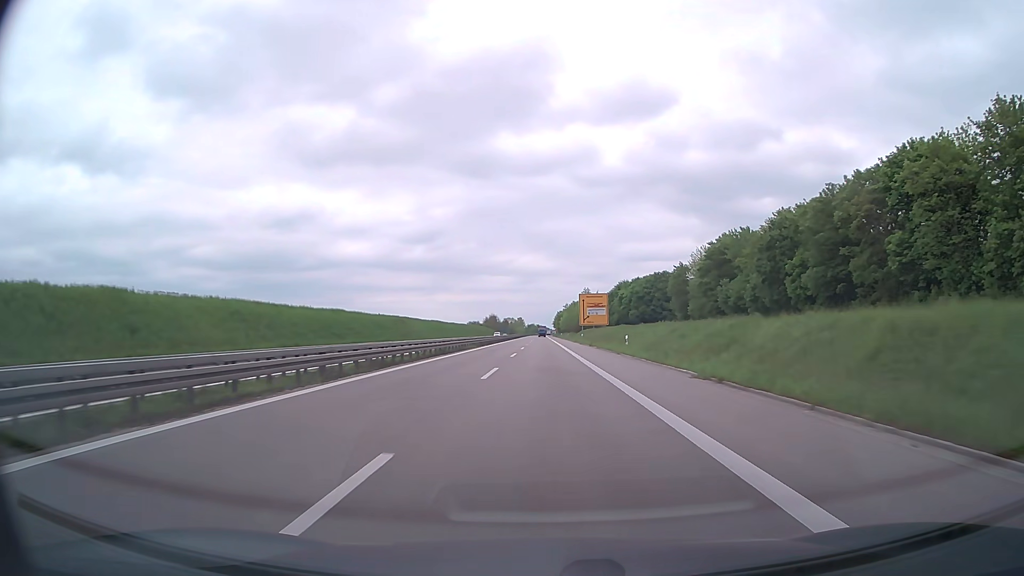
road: trunk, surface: asphalt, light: Day
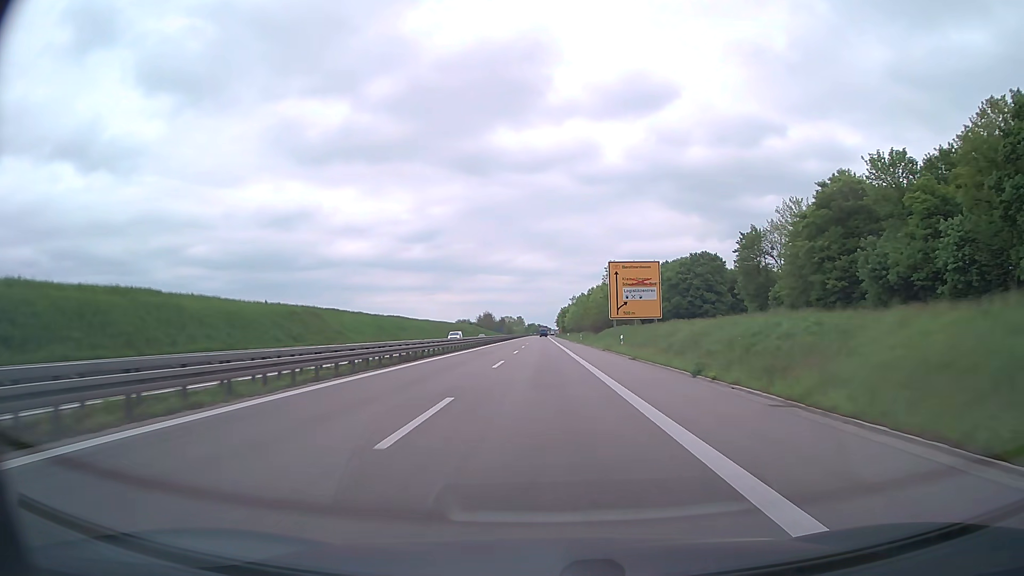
(0.0, +48.1) m; 0°
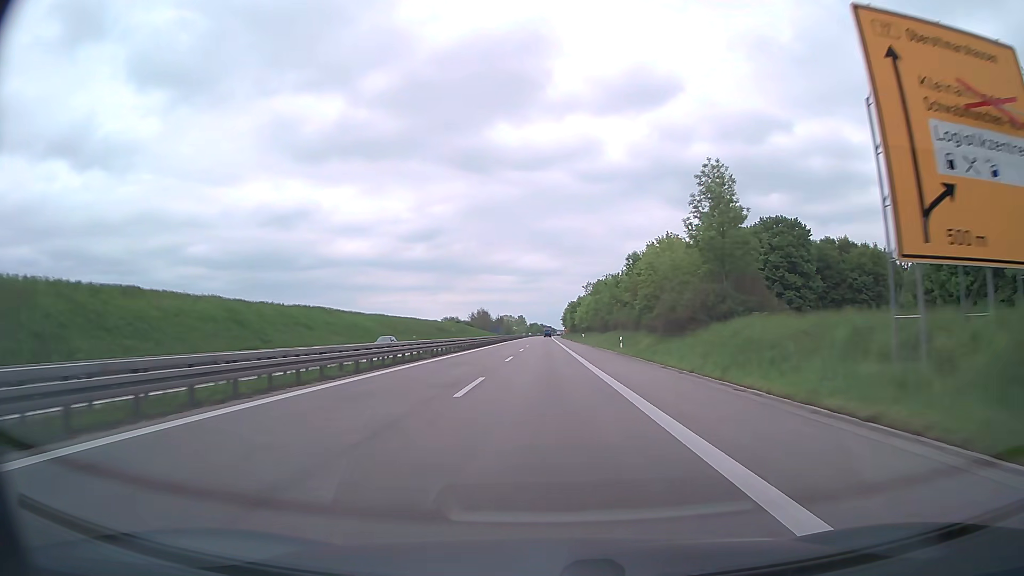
(-0.2, +48.0) m; 0°
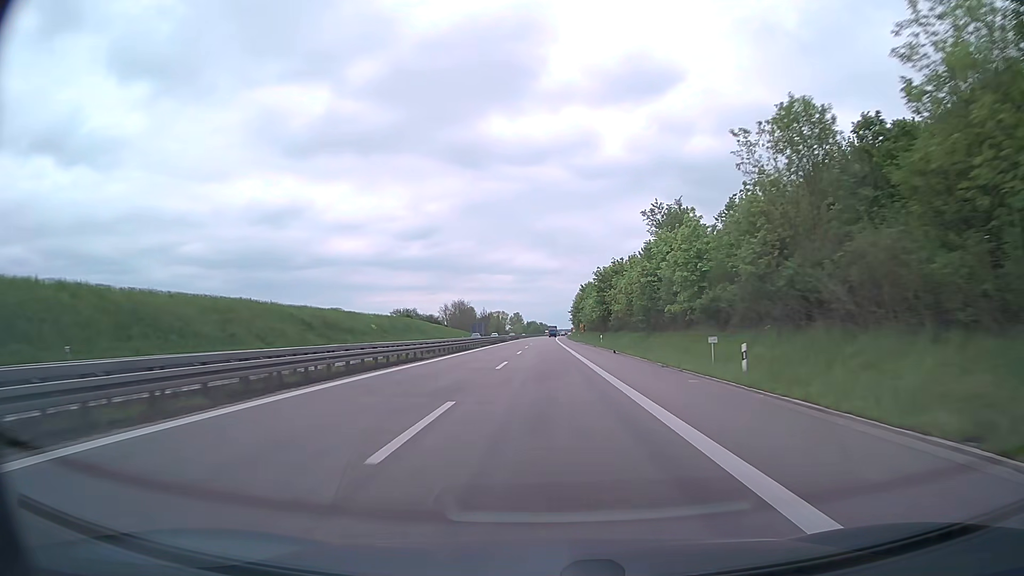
(-0.1, +79.9) m; 0°
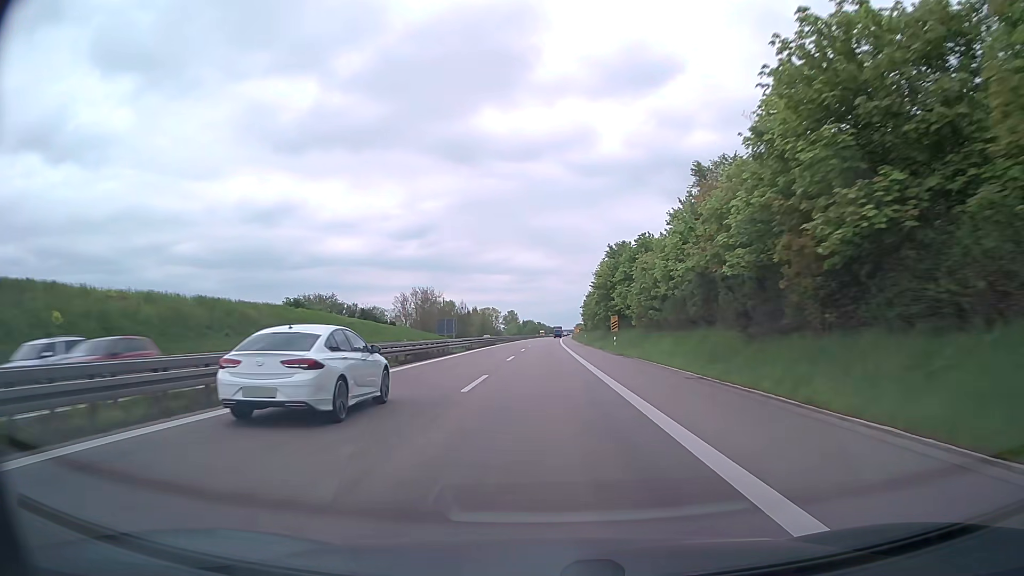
(+0.3, +63.9) m; 0°
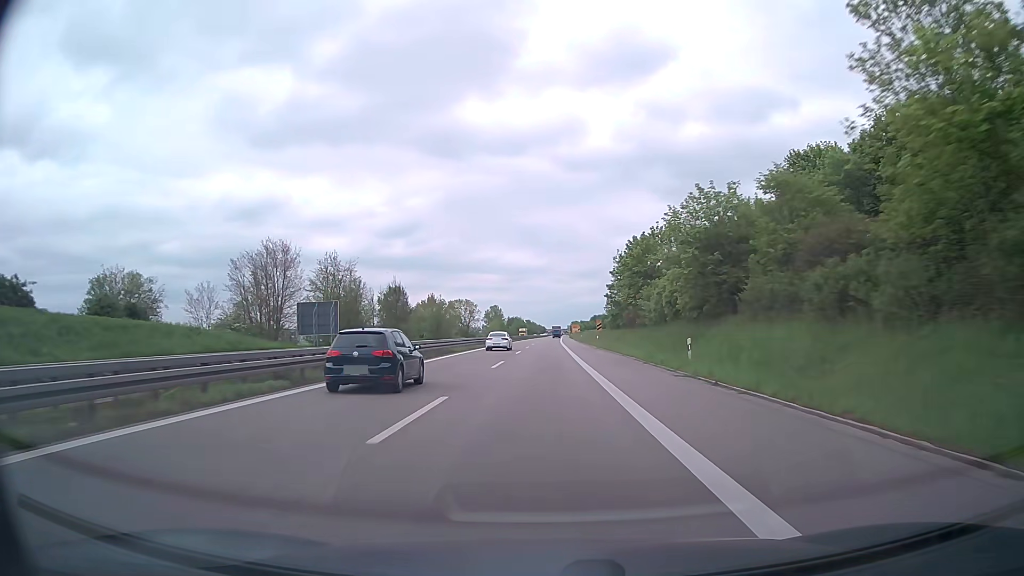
(+0.7, +79.9) m; +1°
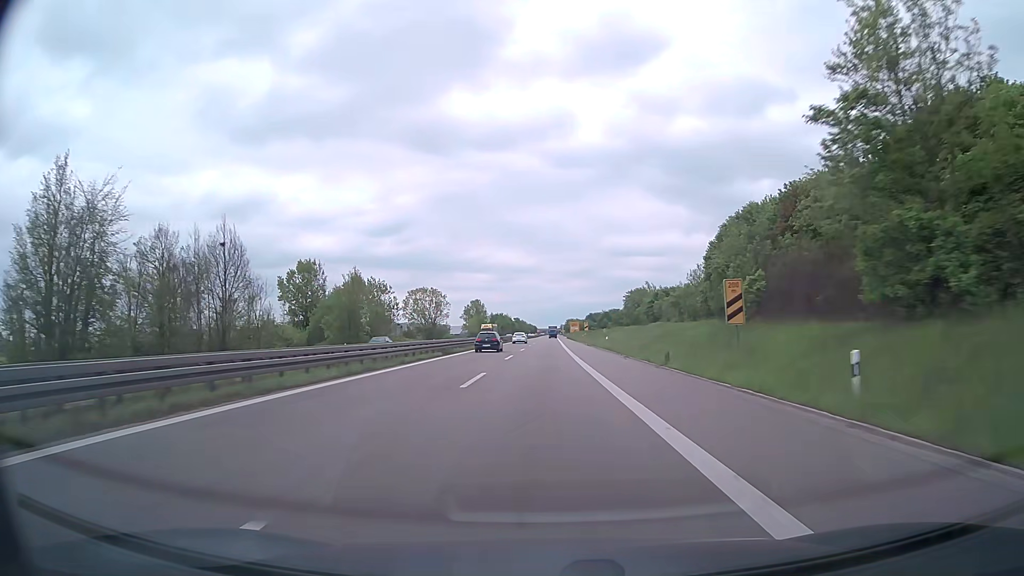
(+0.3, +64.0) m; 0°
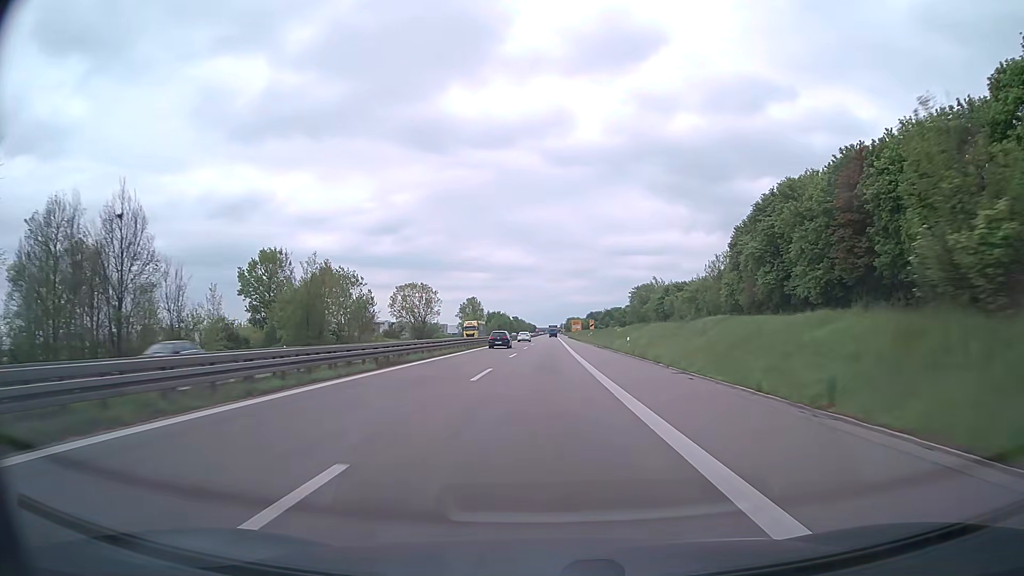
(+0.1, +16.0) m; 0°
(0, +10) (0, +20) (0, +30) (0, +40) (0, +50) (0, +60) (0, +70) (+1, +80) (+1, +90) (+1, +100) m
